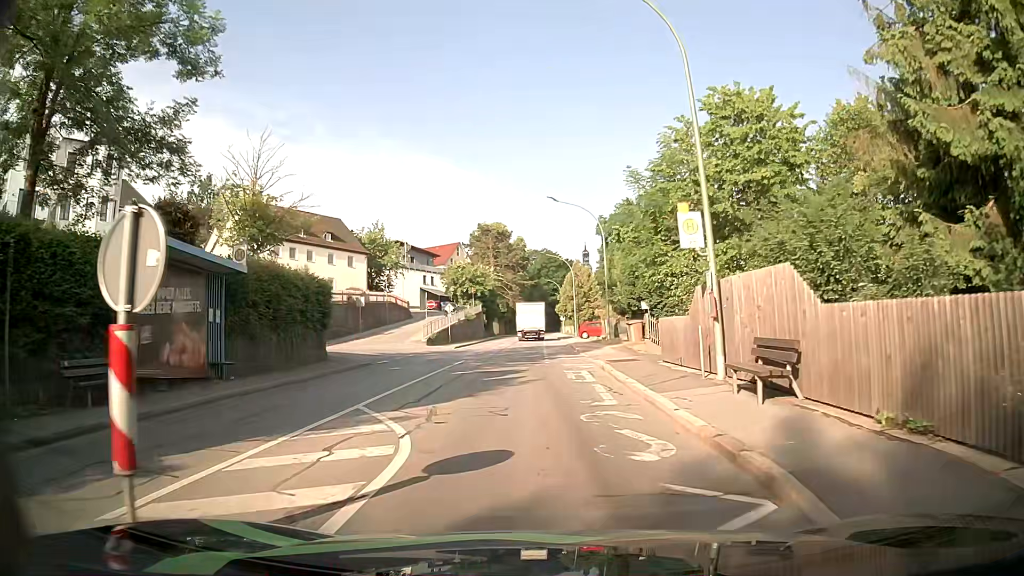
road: tertiary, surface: asphalt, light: Day
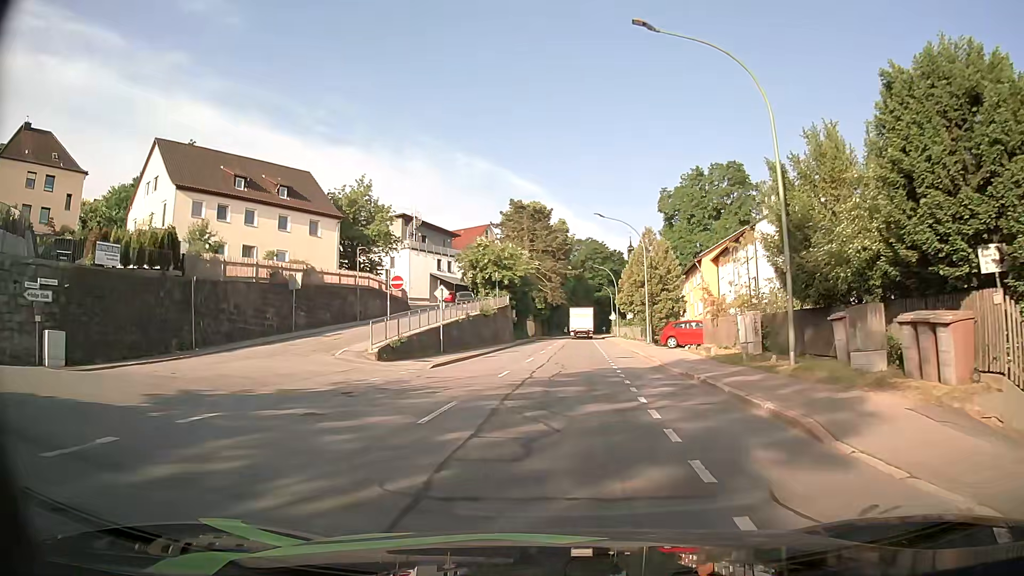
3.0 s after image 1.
(-1.4, +24.7) m; -4°
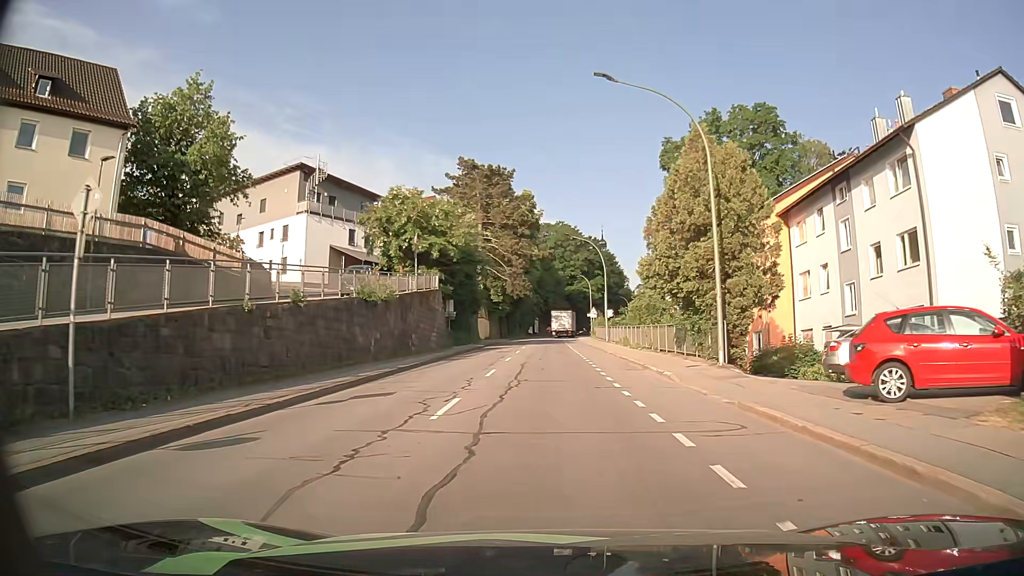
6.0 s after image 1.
(+0.7, +26.5) m; +3°
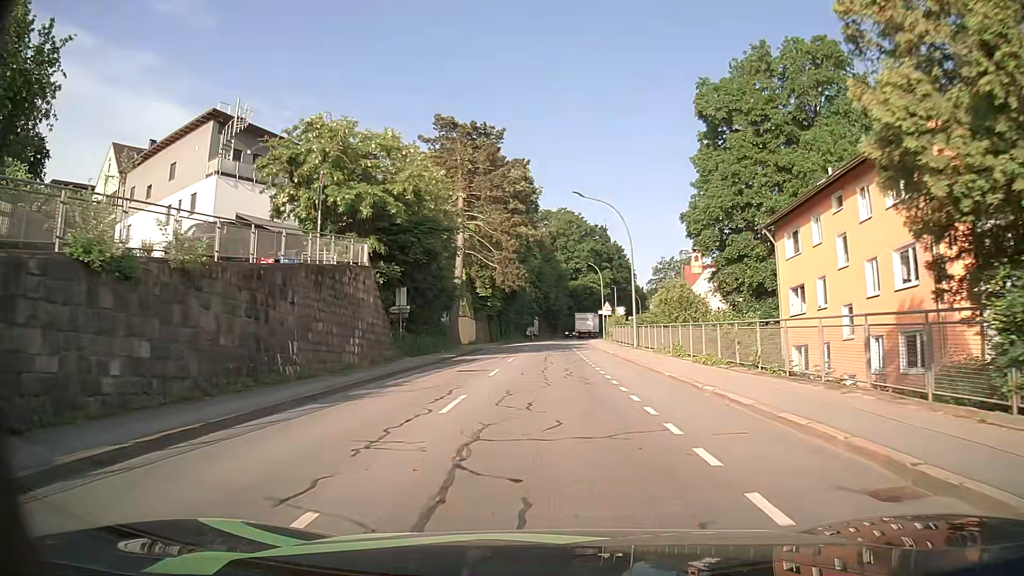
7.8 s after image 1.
(0.0, +17.3) m; 0°
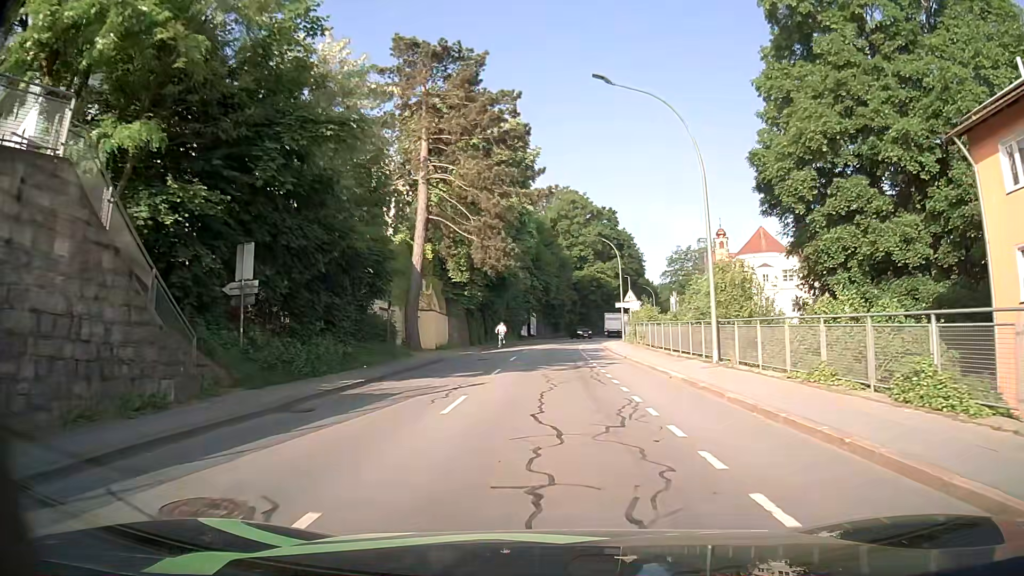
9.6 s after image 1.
(0.0, +18.2) m; 0°
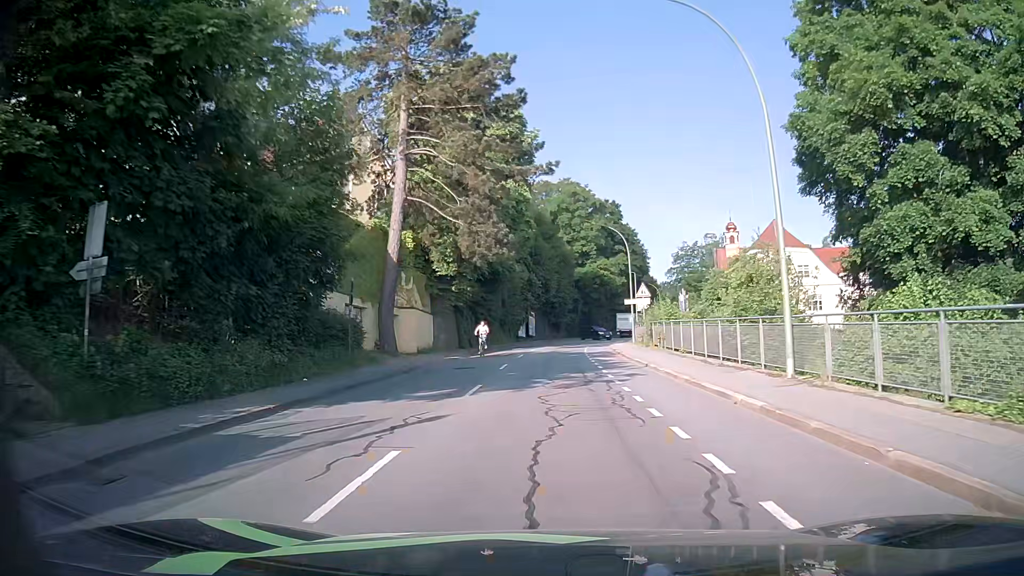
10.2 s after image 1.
(0.0, +6.3) m; 0°
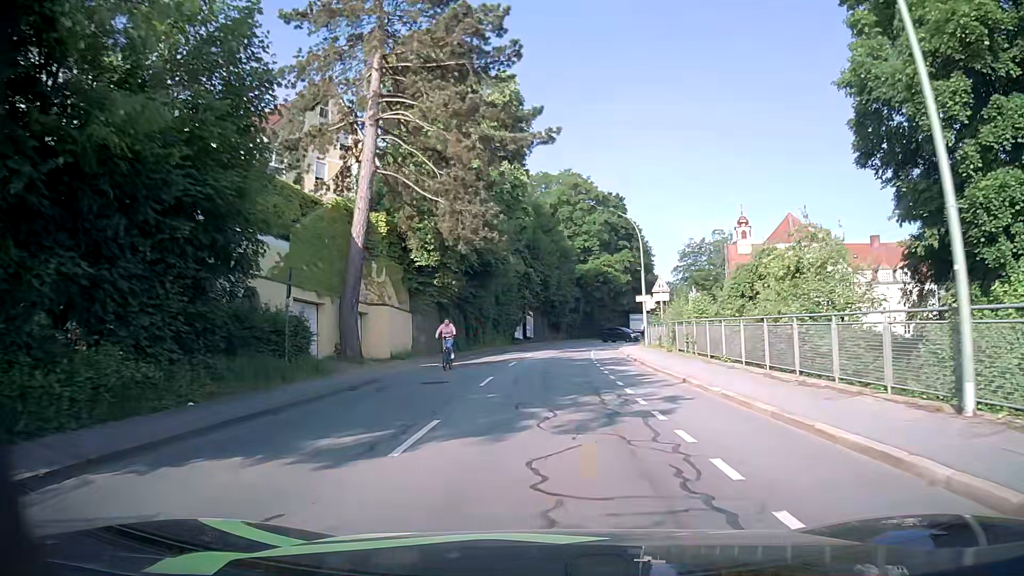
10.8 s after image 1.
(0.0, +6.4) m; -1°
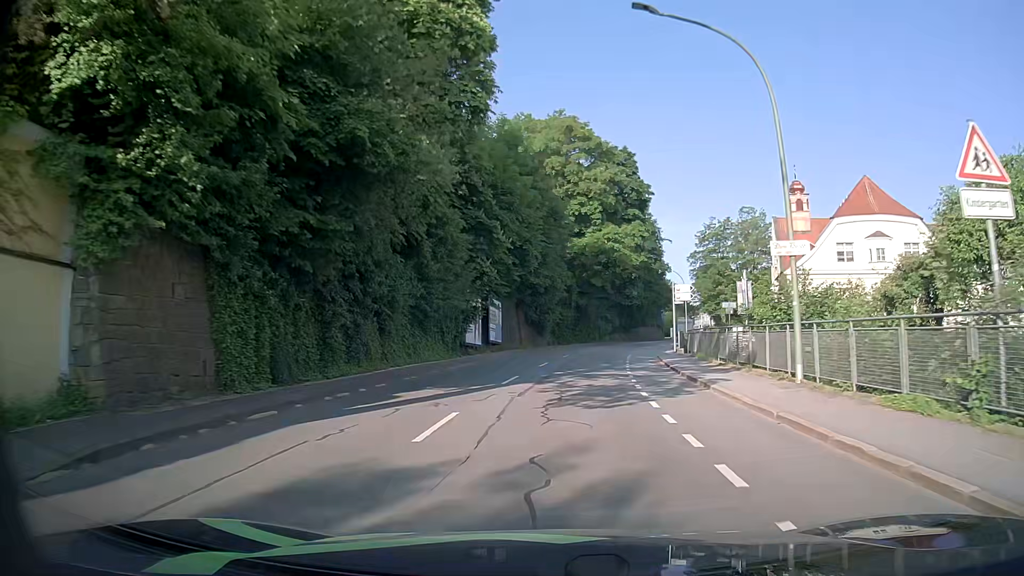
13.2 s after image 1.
(+0.4, +26.4) m; +2°
(0, +10) (+1, +20) (+2, +30) (+3, +40) (+5, +50) (+7, +59) (+9, +69) (+12, +79) (+15, +88) (+18, +98) m
